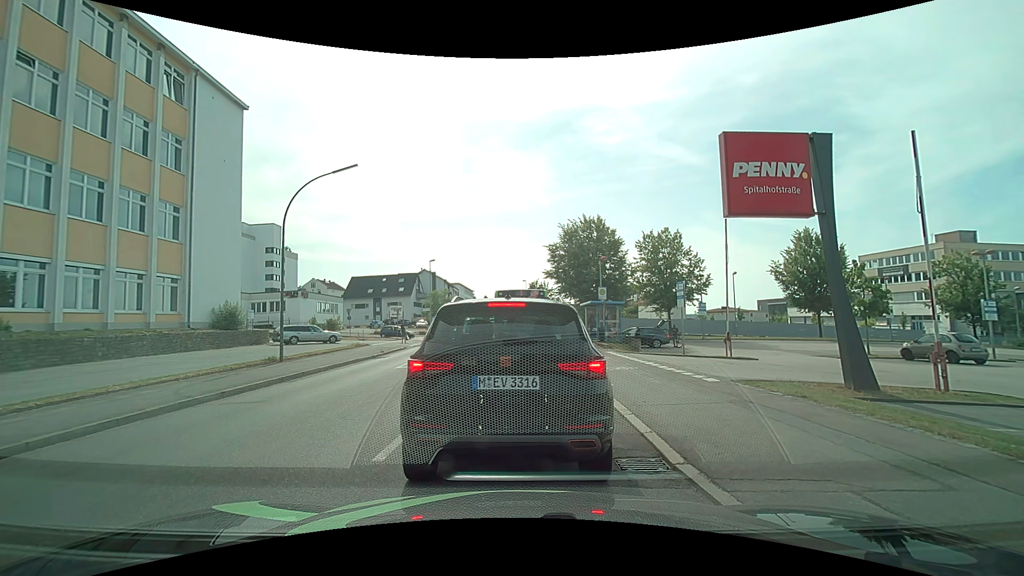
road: tertiary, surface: asphalt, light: Day
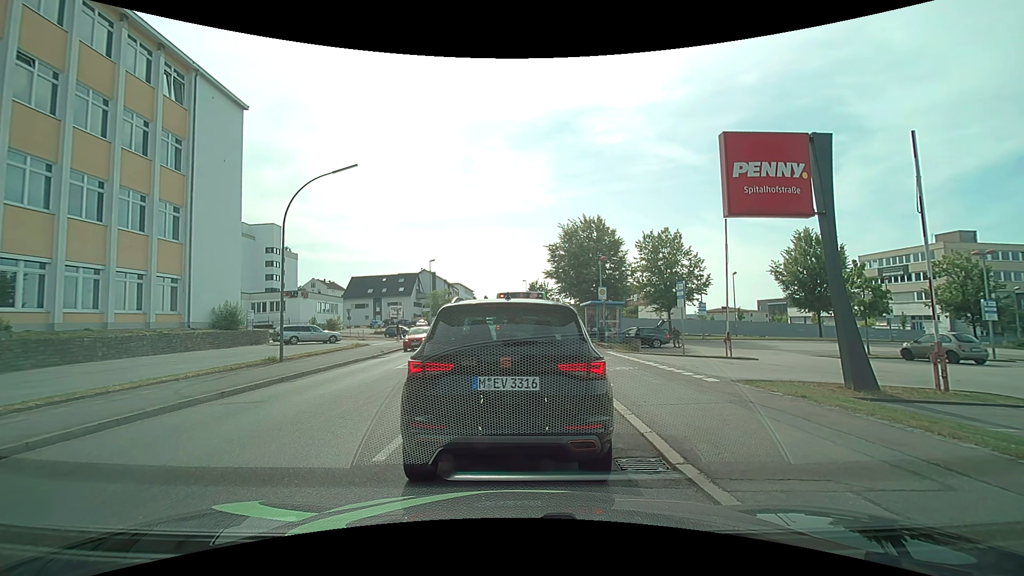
(0.0, 0.0) m; 0°
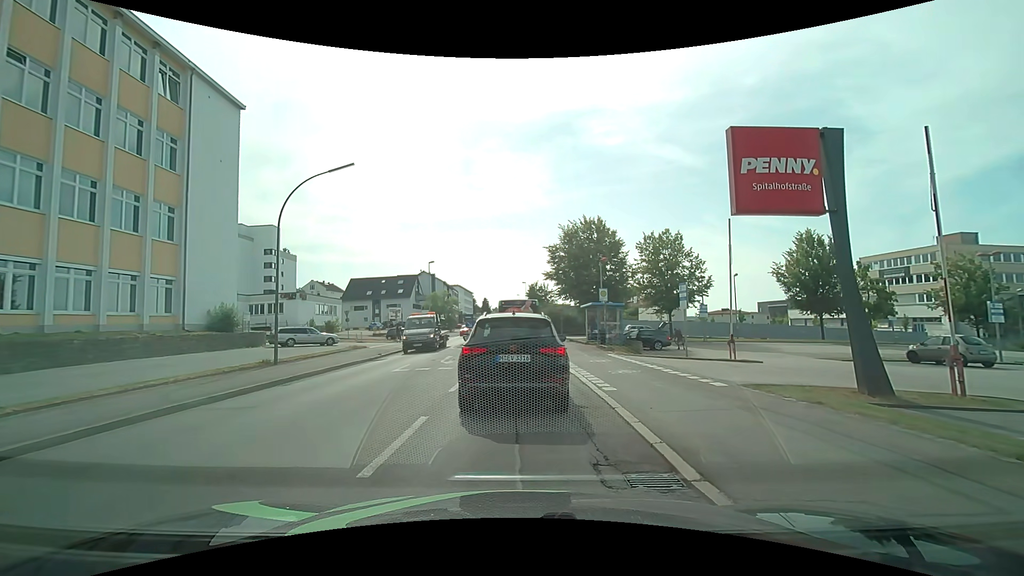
(0.0, +0.5) m; 0°
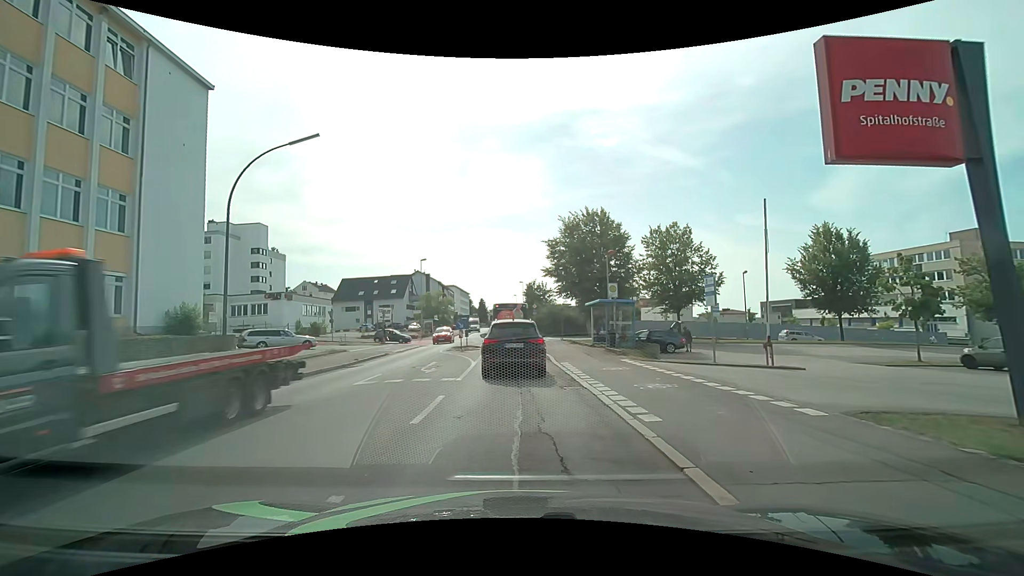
(-0.1, +3.9) m; -1°
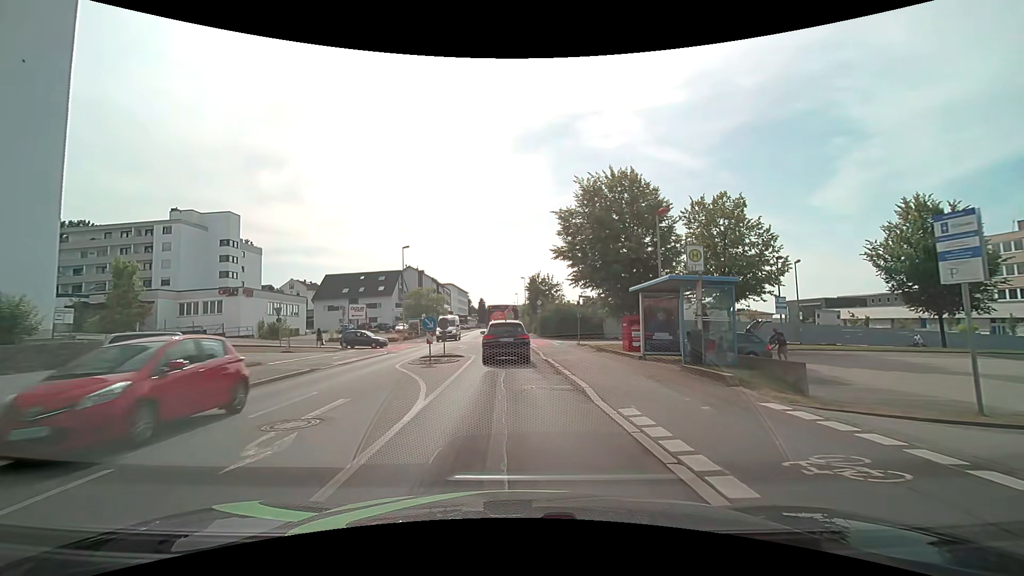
(-0.1, +11.2) m; +1°
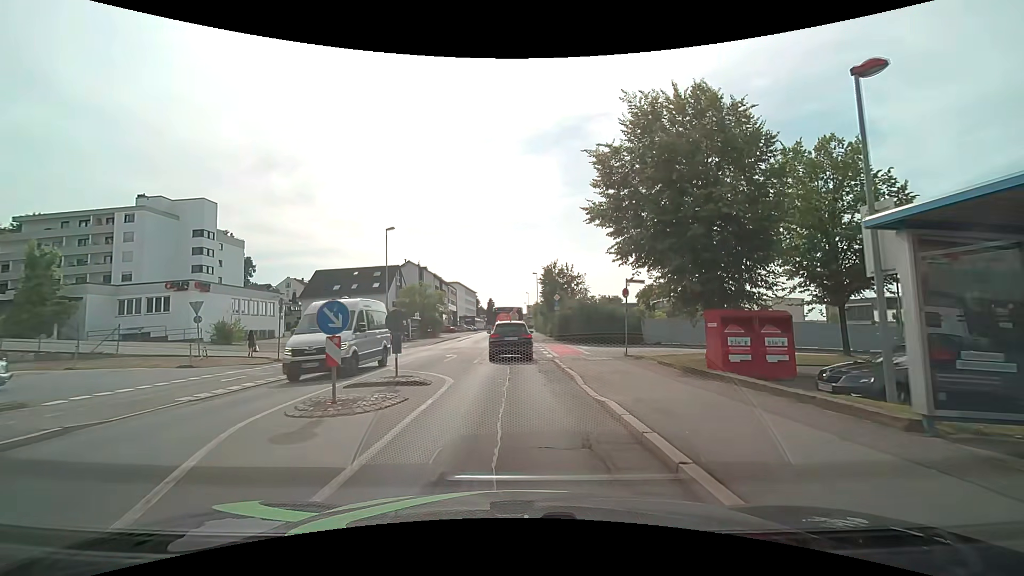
(-0.4, +11.2) m; -2°
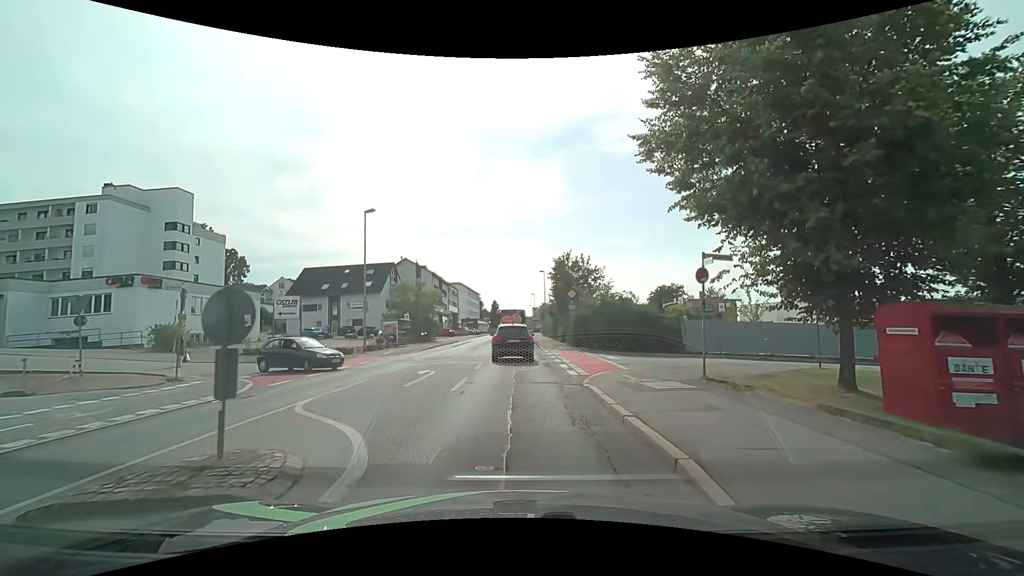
(-0.1, +7.8) m; 0°
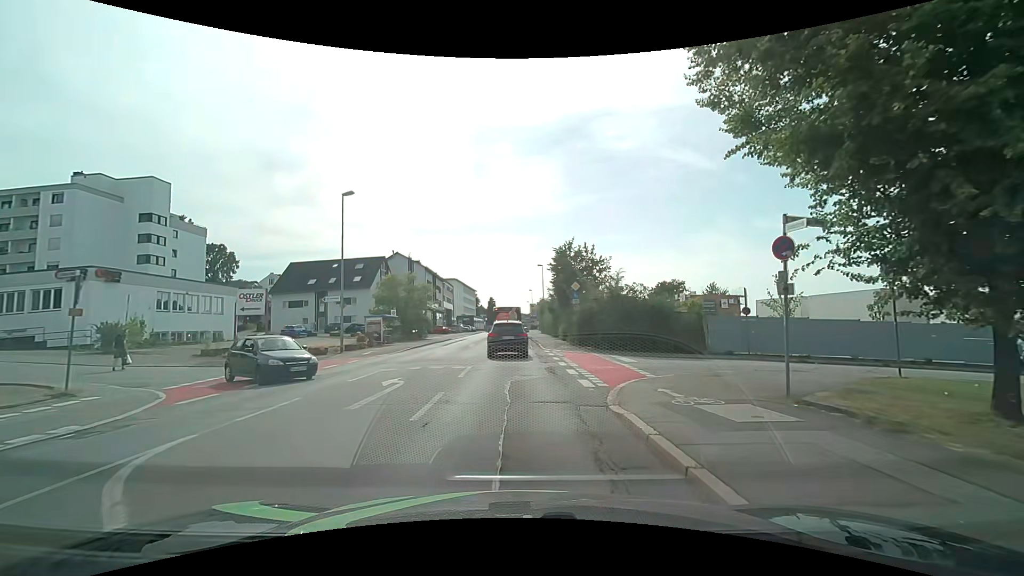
(-0.1, +4.0) m; 0°
(0, +10) (0, +20) (0, +30) (-1, +40) (-1, +50) (-1, +60) (-1, +70) (-1, +80) (-1, +90) (-1, +100) m
